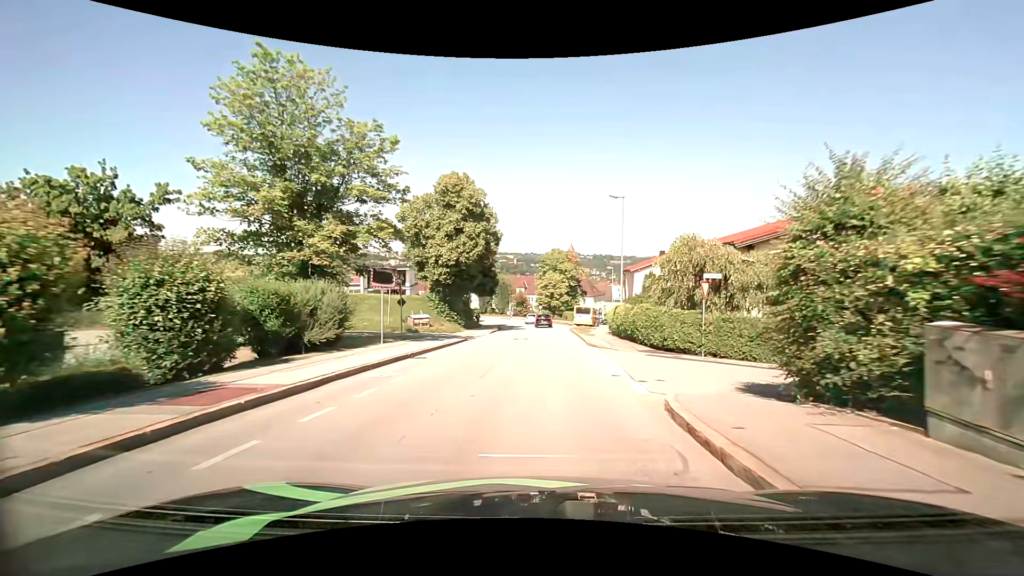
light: Day
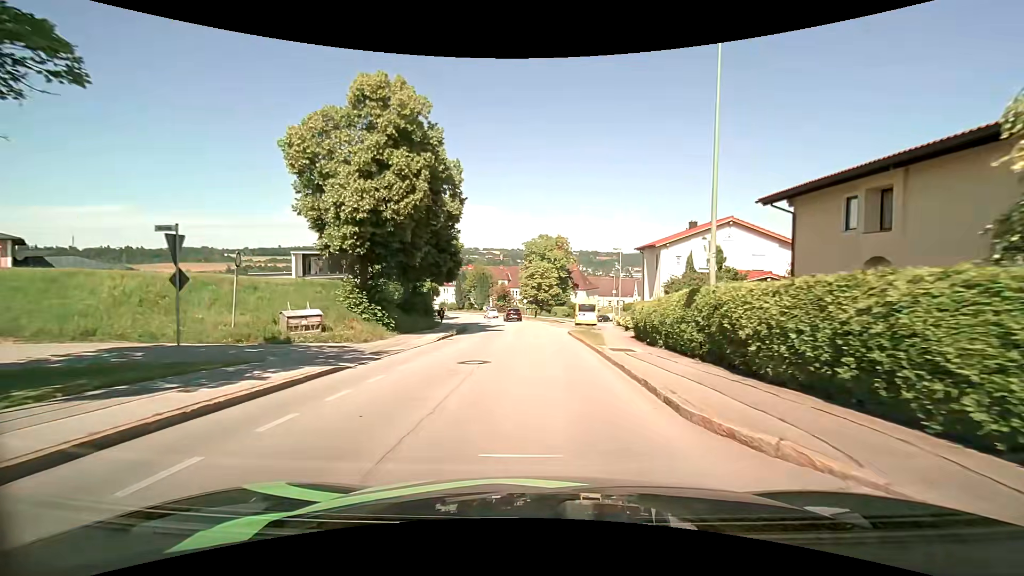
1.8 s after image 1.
(+0.1, +16.6) m; +1°
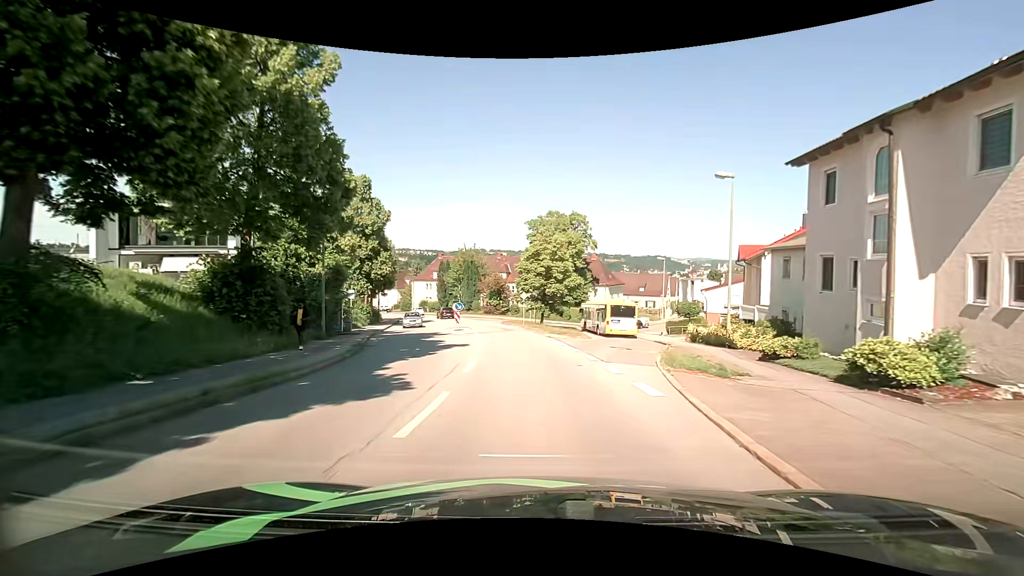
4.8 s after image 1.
(0.0, +27.4) m; -1°
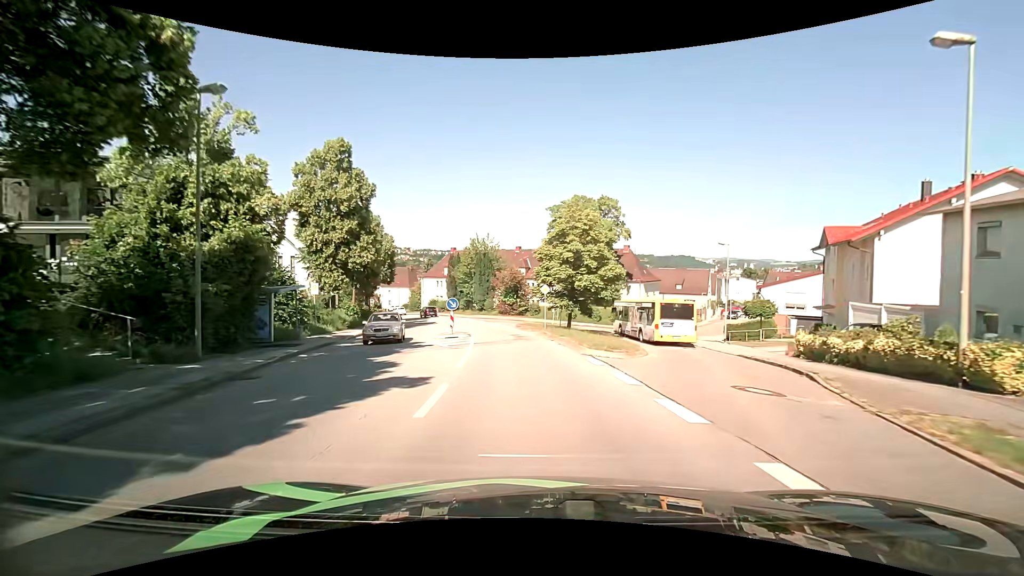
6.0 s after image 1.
(-0.2, +10.9) m; -2°
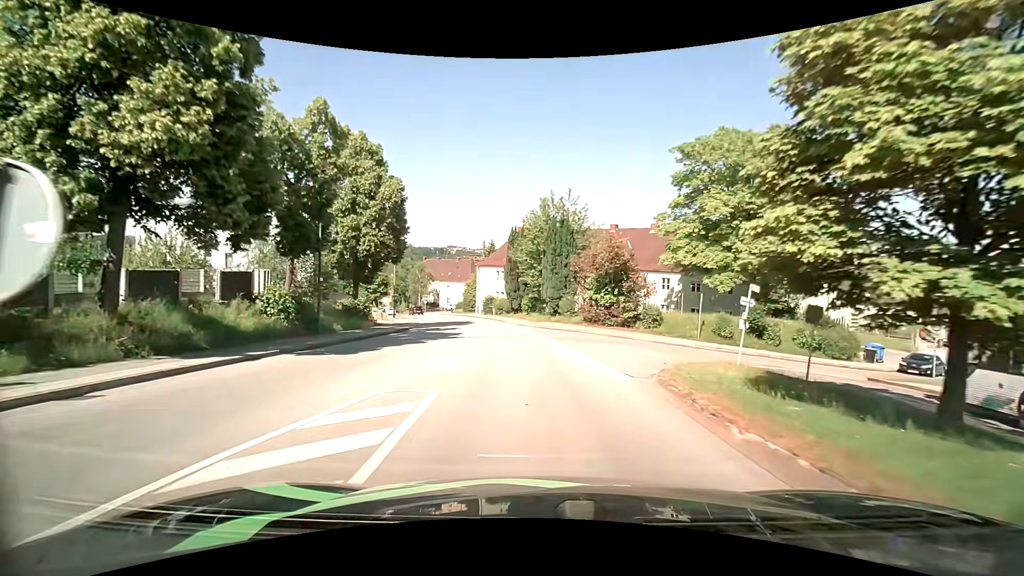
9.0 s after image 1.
(-2.1, +26.7) m; -9°
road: residential
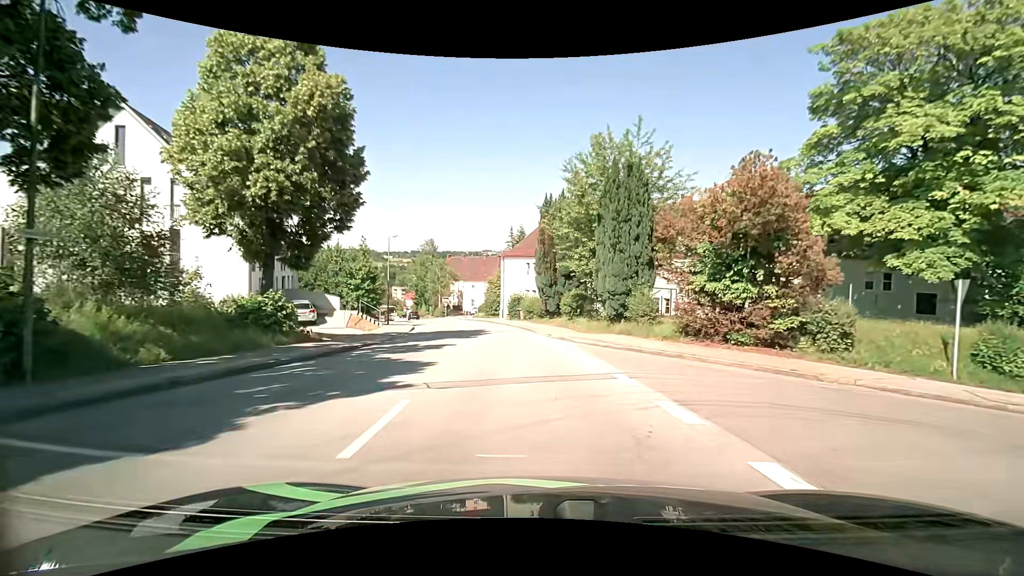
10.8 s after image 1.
(-0.8, +15.8) m; -5°
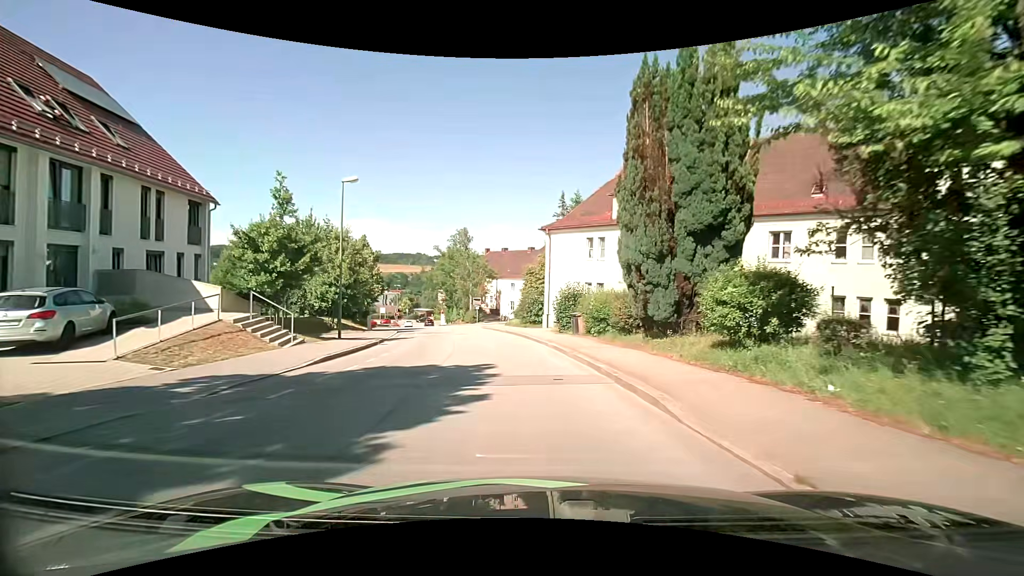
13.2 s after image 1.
(-0.9, +20.3) m; -6°
